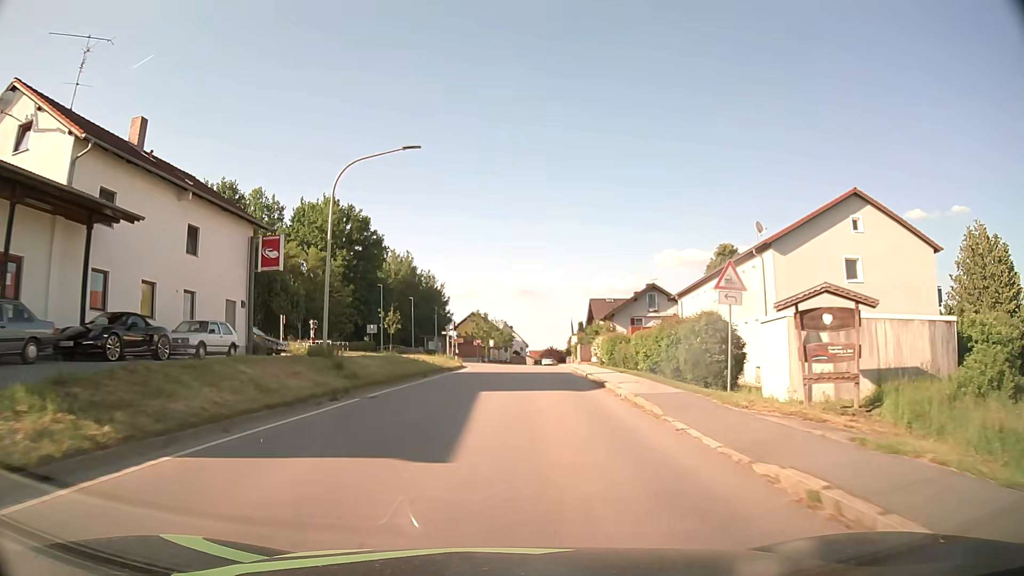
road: tertiary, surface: asphalt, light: Day
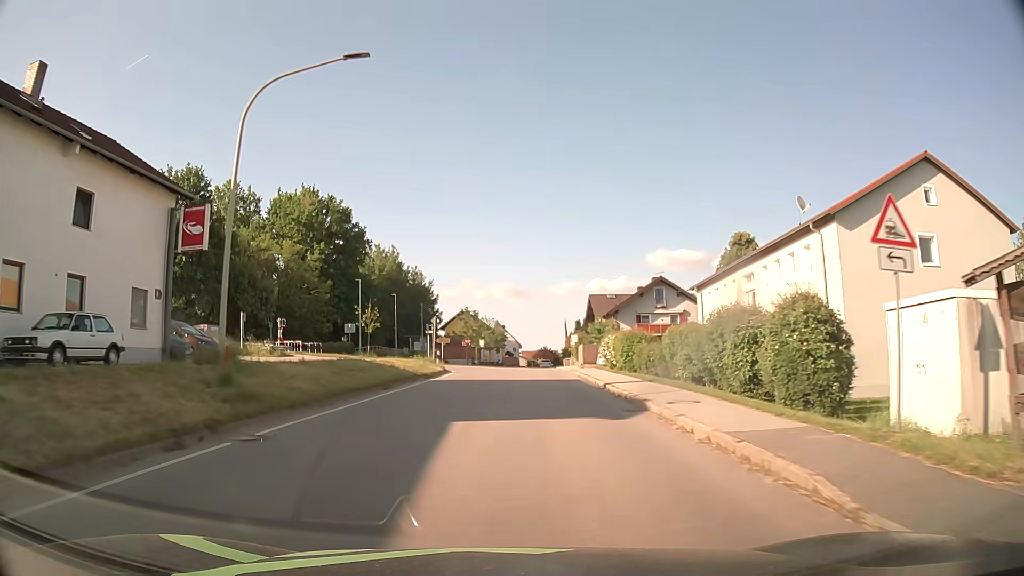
(+0.1, +7.7) m; +1°
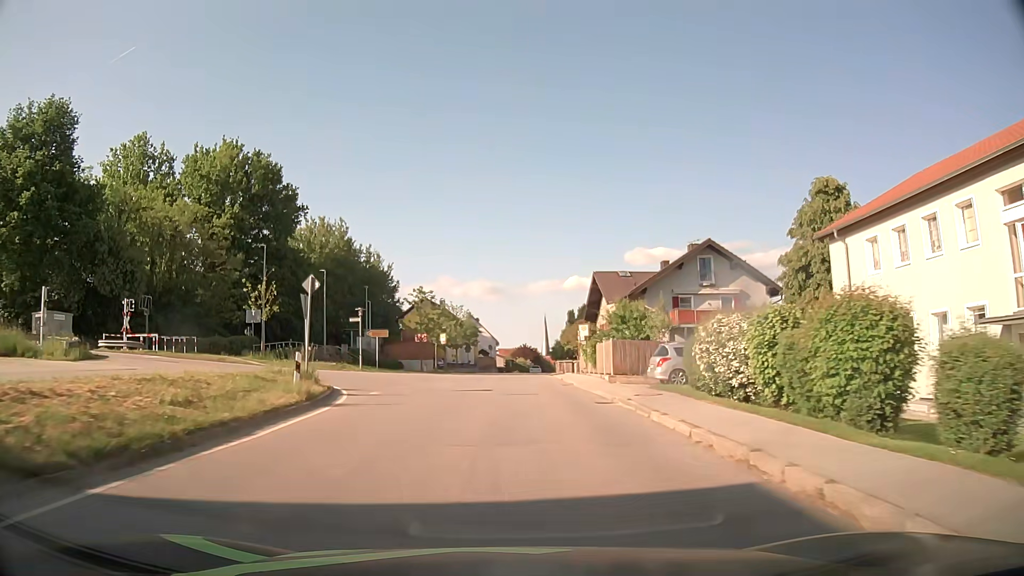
(+0.4, +23.4) m; +2°
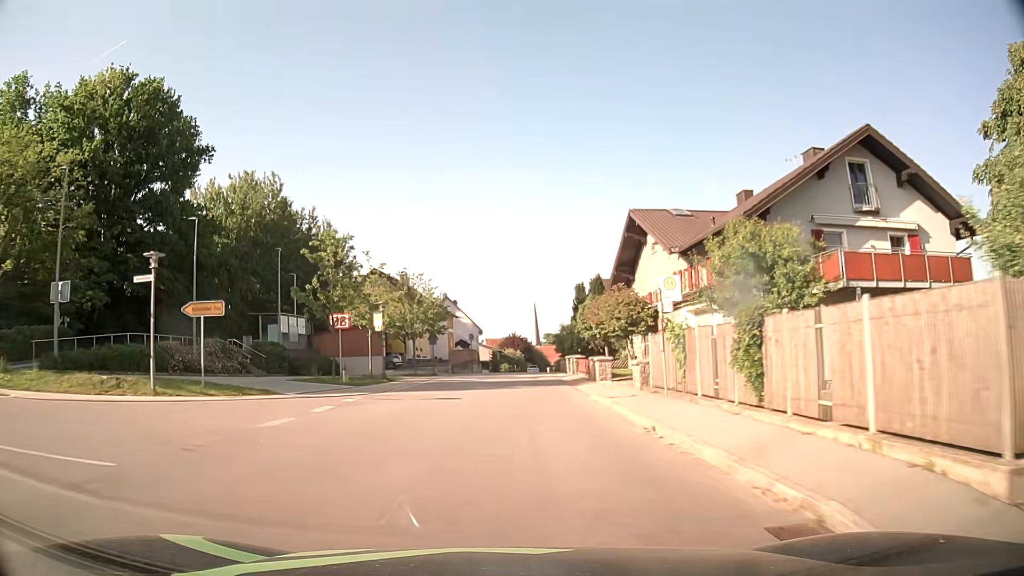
(+0.3, +23.7) m; +1°
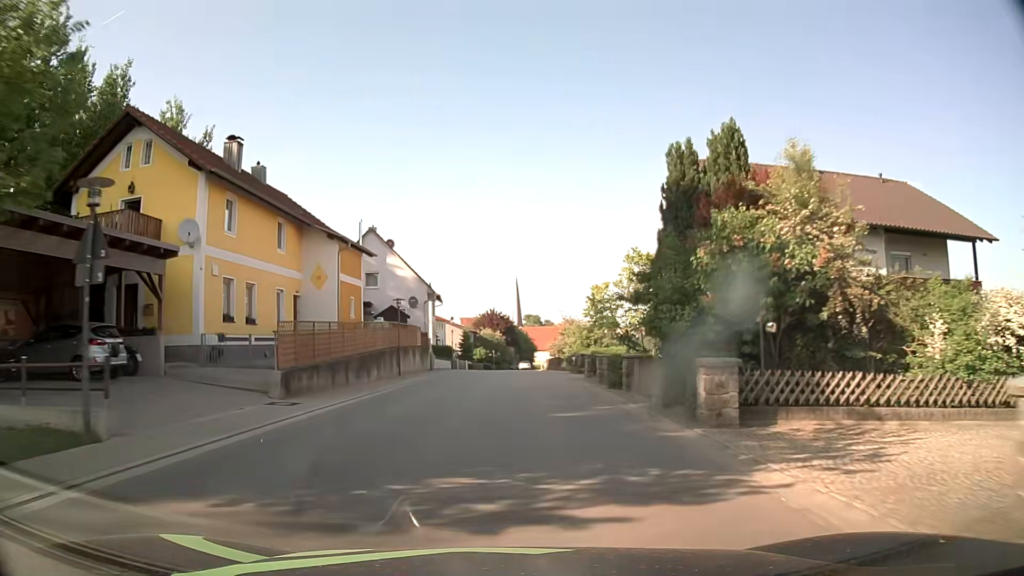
(+0.3, +40.1) m; +1°
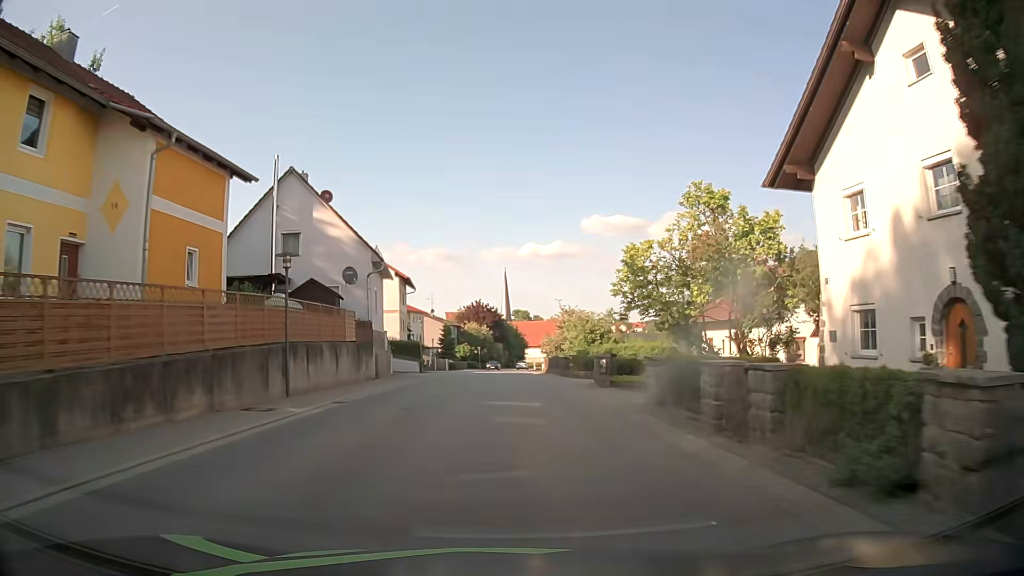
(+0.3, +16.1) m; +2°
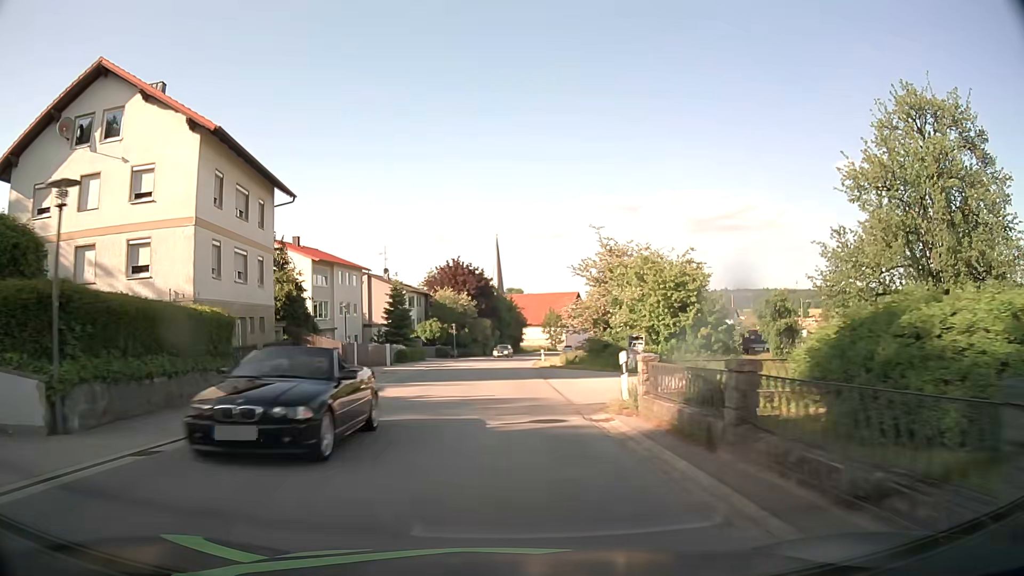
(+0.3, +40.7) m; 0°
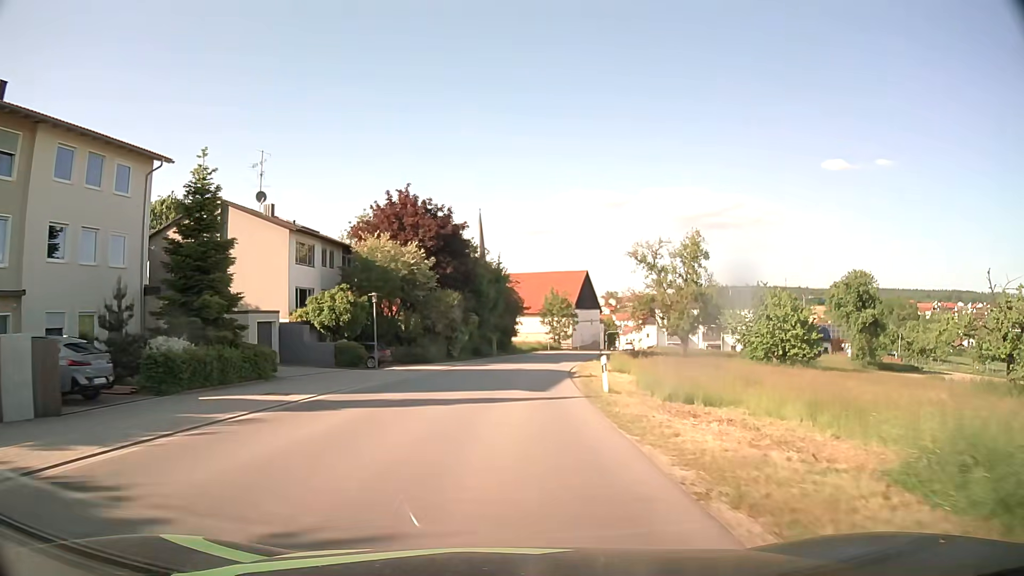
(+0.2, +40.6) m; +2°
(0, +10) (0, +20) (+1, +30) (+2, +40) (+3, +50) (+5, +60) (+8, +69) (+10, +79) (+13, +89) (+16, +98) m
